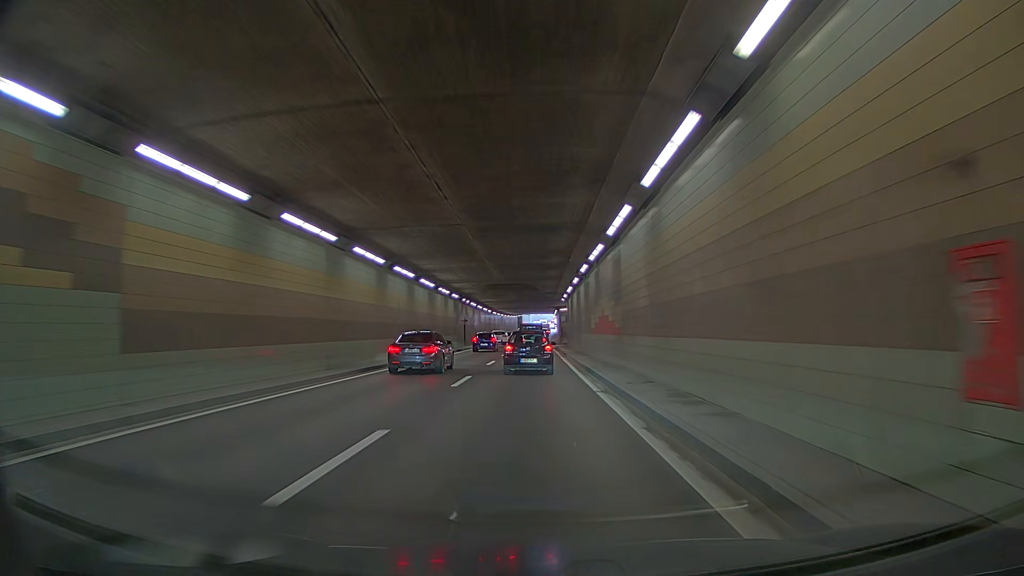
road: trunk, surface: asphalt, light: Day
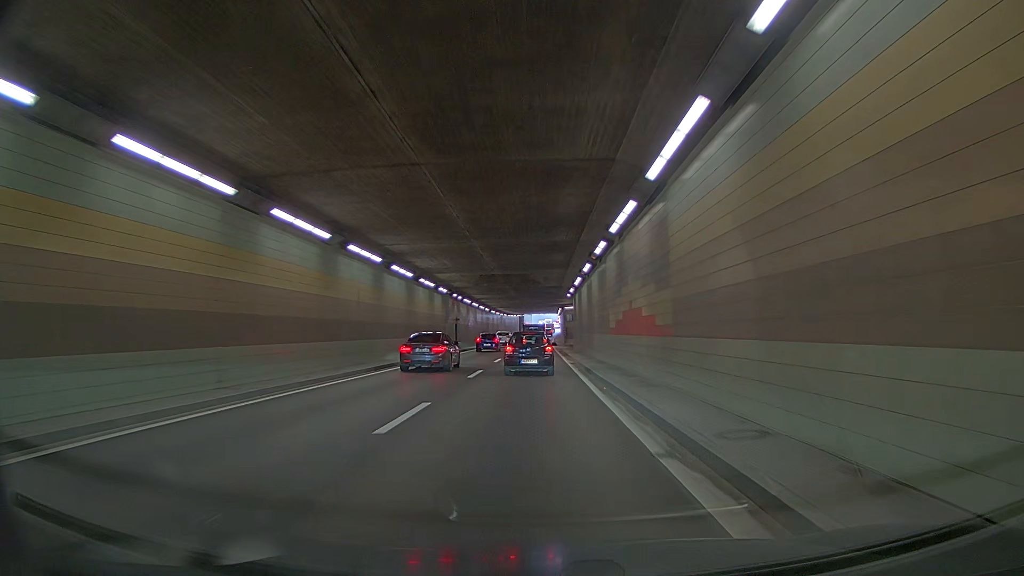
(0.0, +8.1) m; -1°
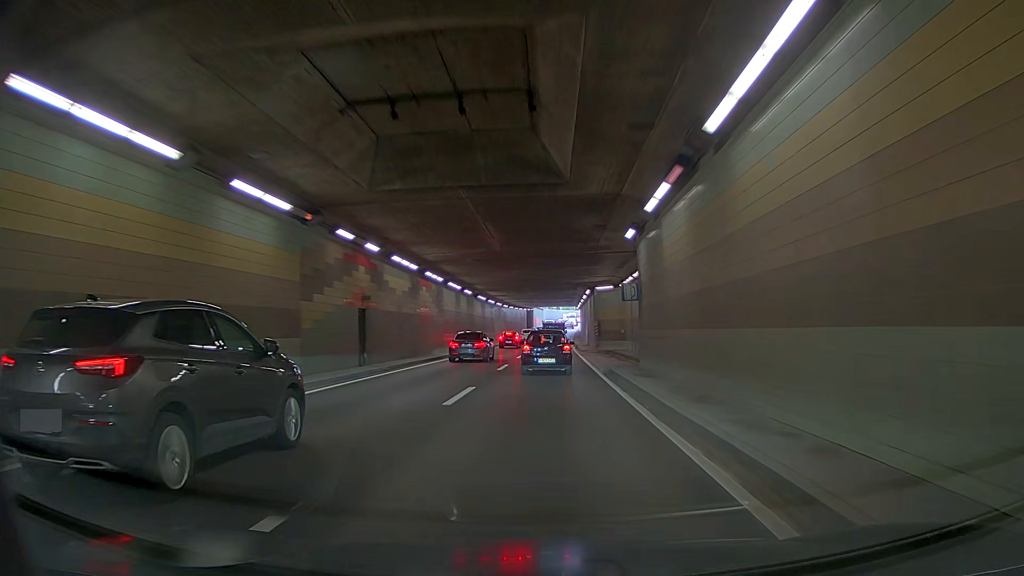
(-1.6, +32.5) m; -4°
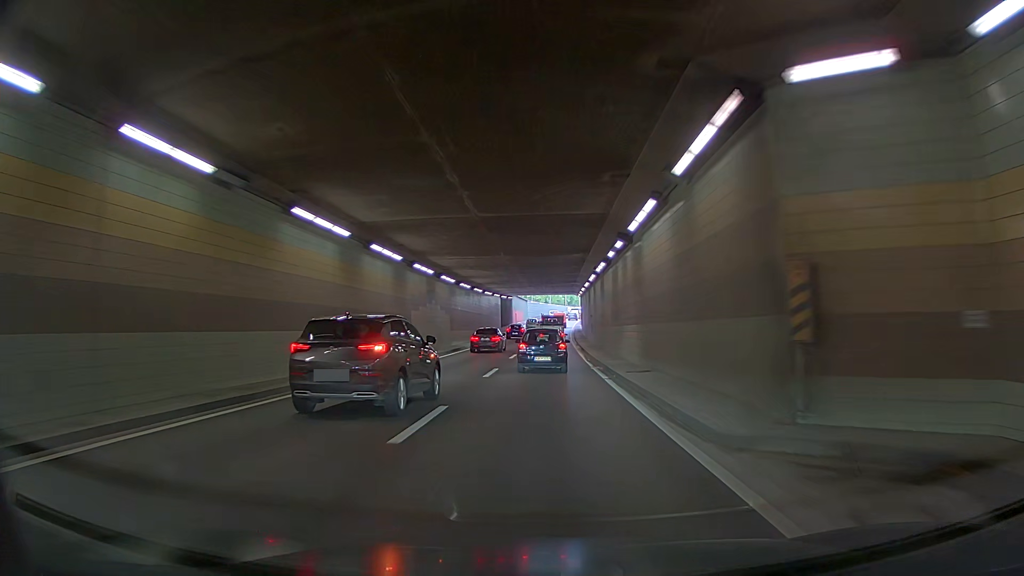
(-0.6, +40.5) m; -1°
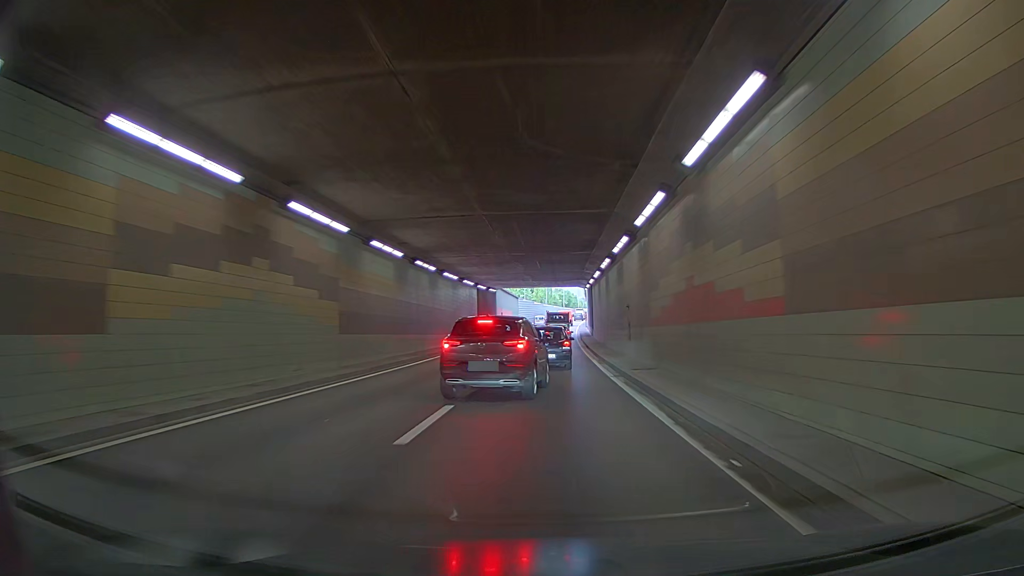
(0.0, +24.1) m; 0°
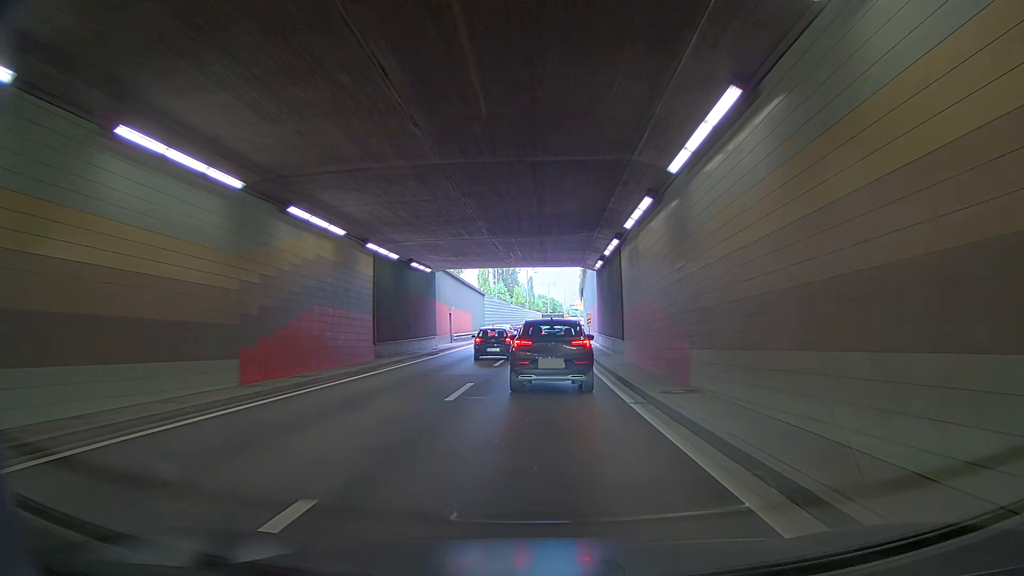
(0.0, +30.7) m; 0°
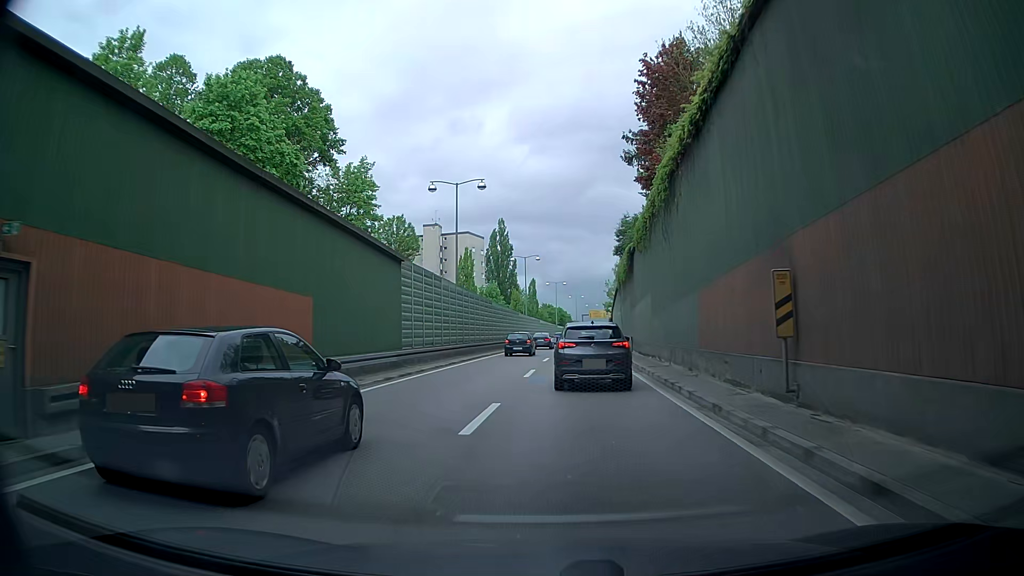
(+0.3, +40.2) m; +2°
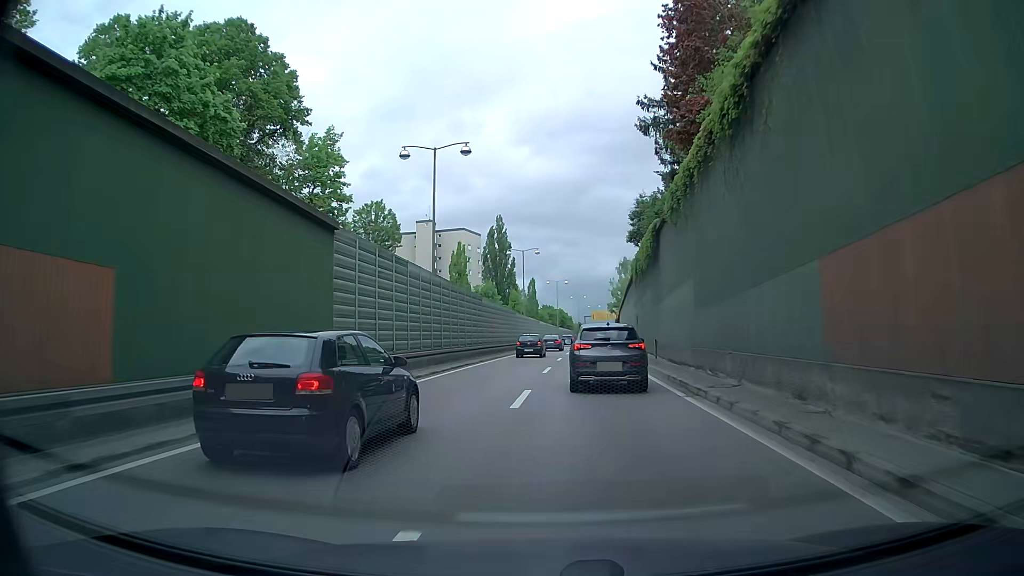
(0.0, +8.5) m; -3°
